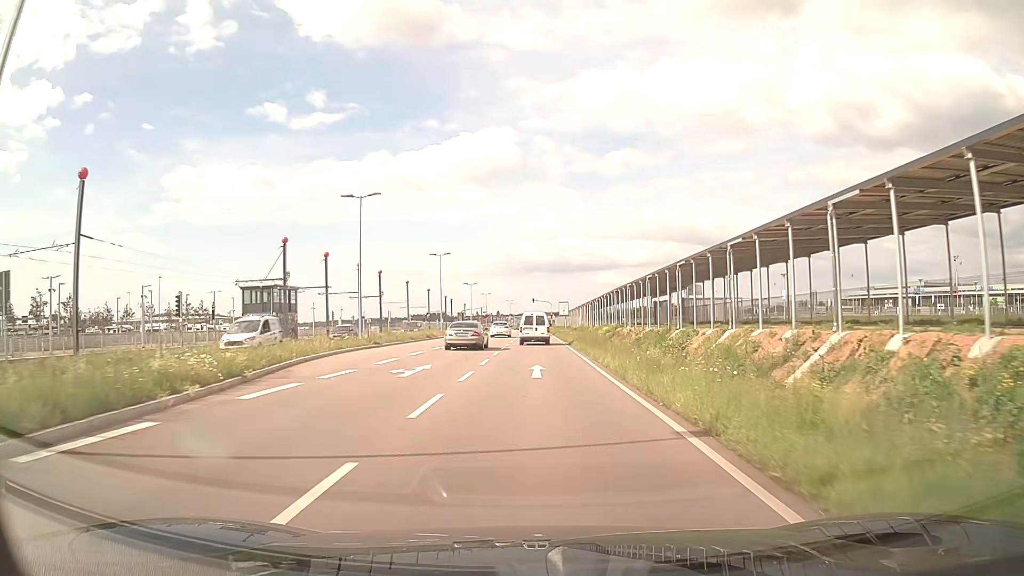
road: secondary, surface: asphalt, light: Day
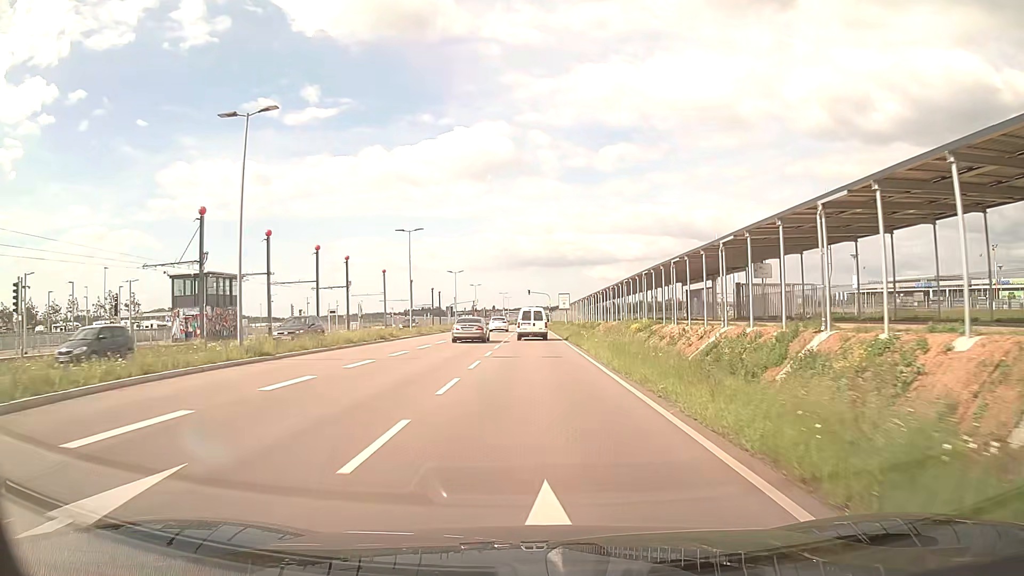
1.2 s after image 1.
(0.0, +15.4) m; 0°
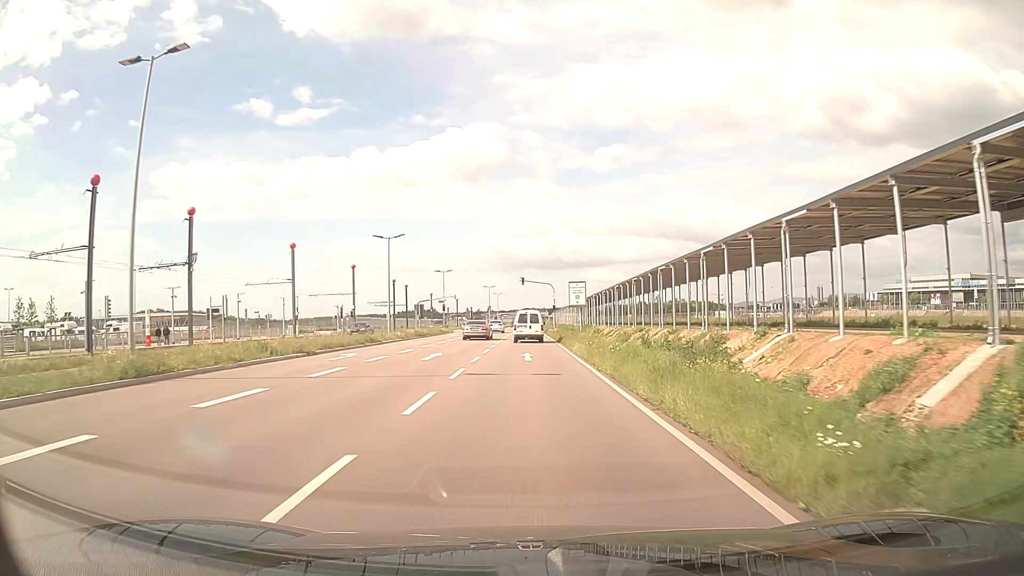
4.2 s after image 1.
(+0.3, +38.4) m; +1°
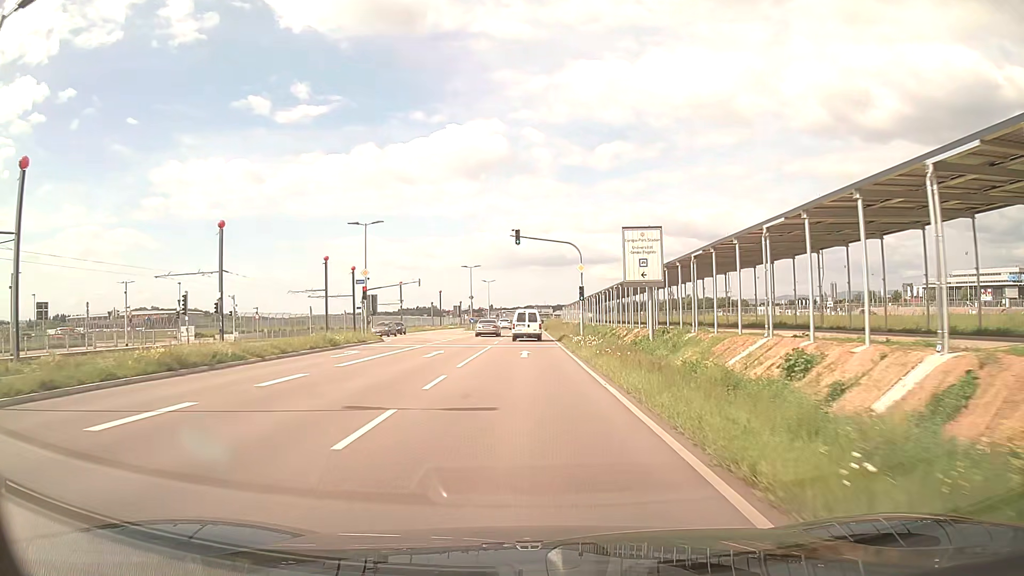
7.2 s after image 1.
(0.0, +38.8) m; 0°
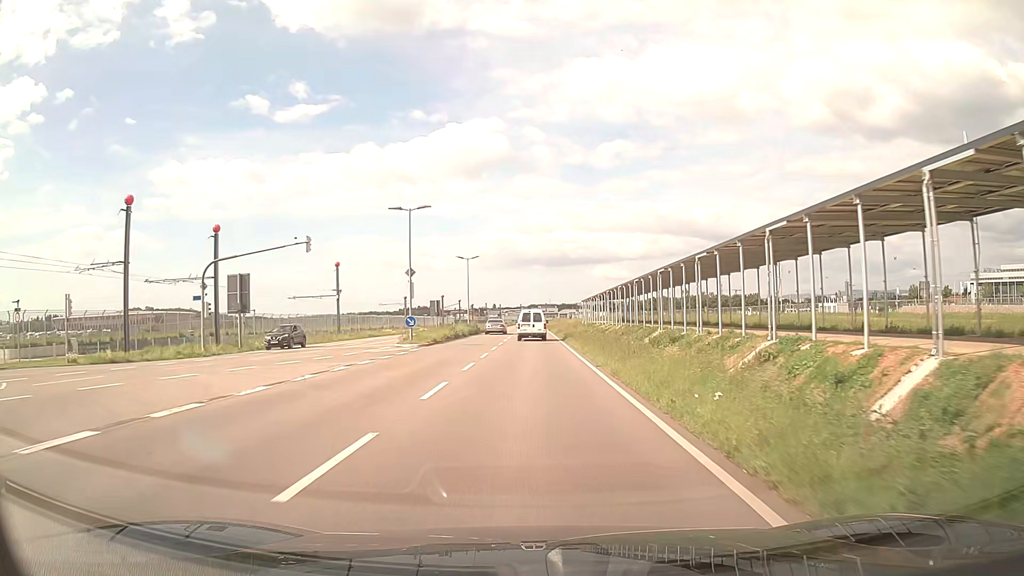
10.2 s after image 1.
(-0.1, +39.6) m; 0°
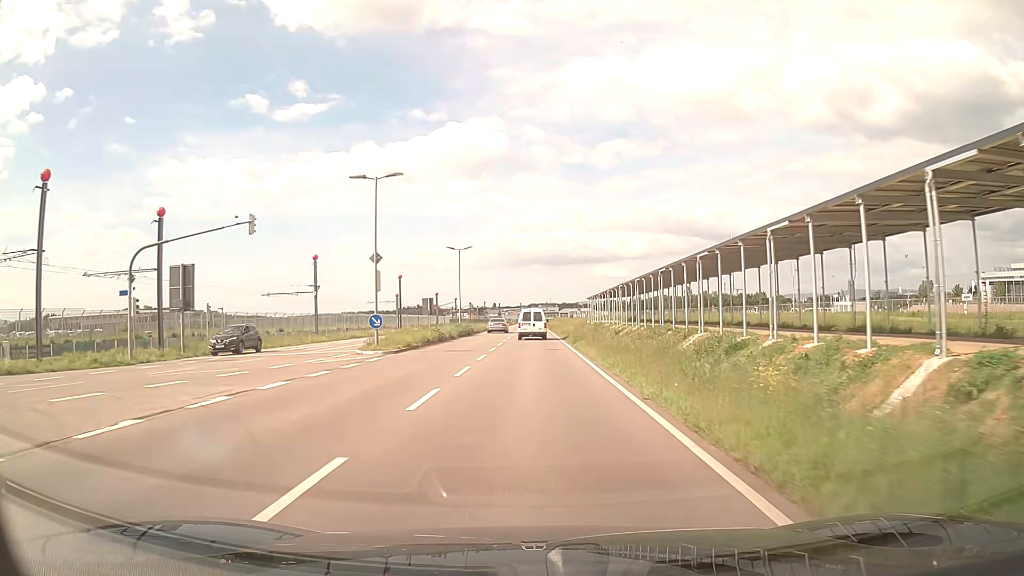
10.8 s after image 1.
(0.0, +8.0) m; 0°
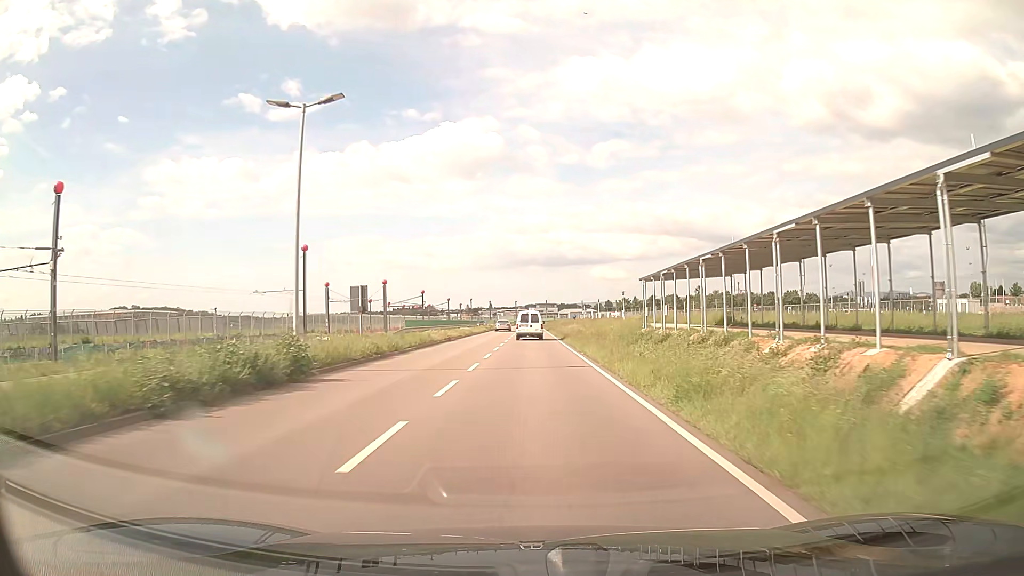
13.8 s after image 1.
(+0.1, +40.2) m; 0°
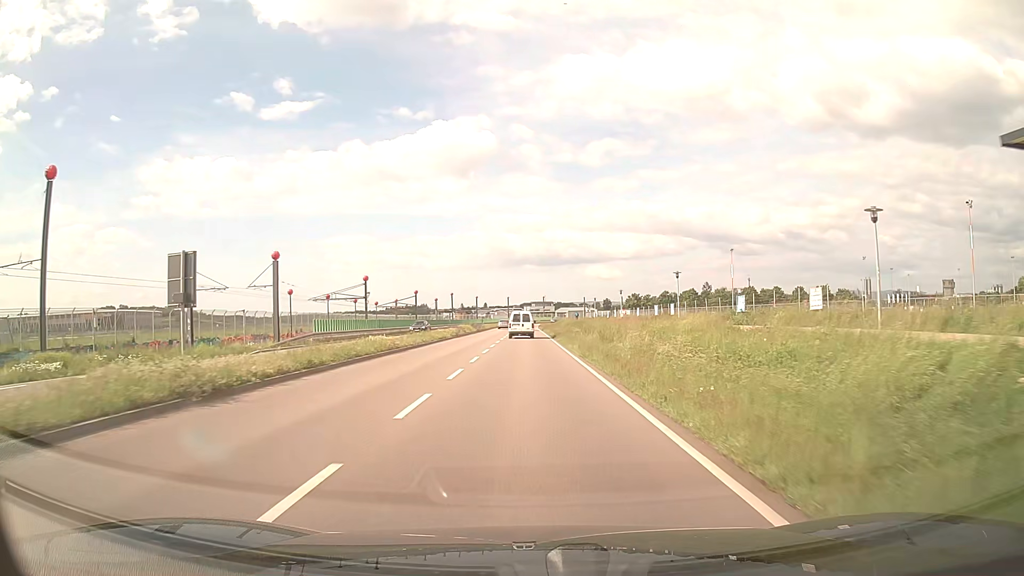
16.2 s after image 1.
(+0.1, +32.8) m; 0°
(0, +10) (0, +20) (0, +30) (0, +40) (0, +50) (0, +60) (0, +70) (0, +80) (-1, +90) (-1, +100) m
